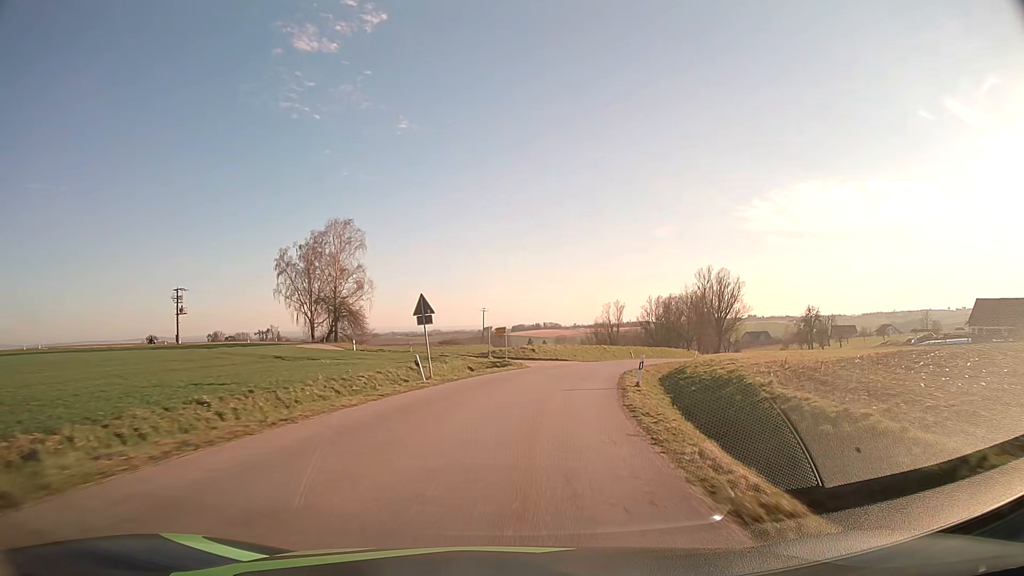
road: tertiary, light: Day
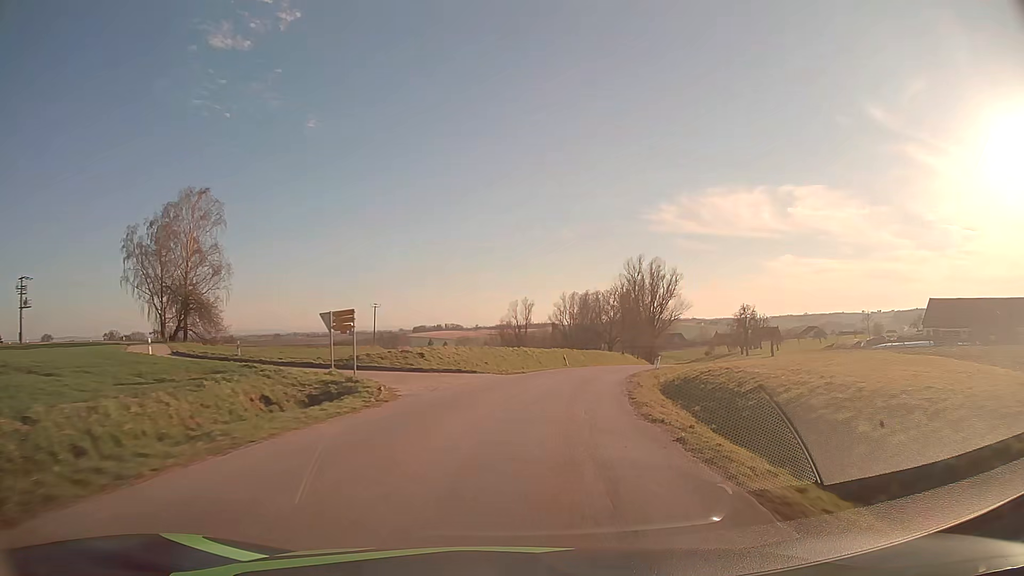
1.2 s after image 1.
(+1.5, +21.8) m; +8°
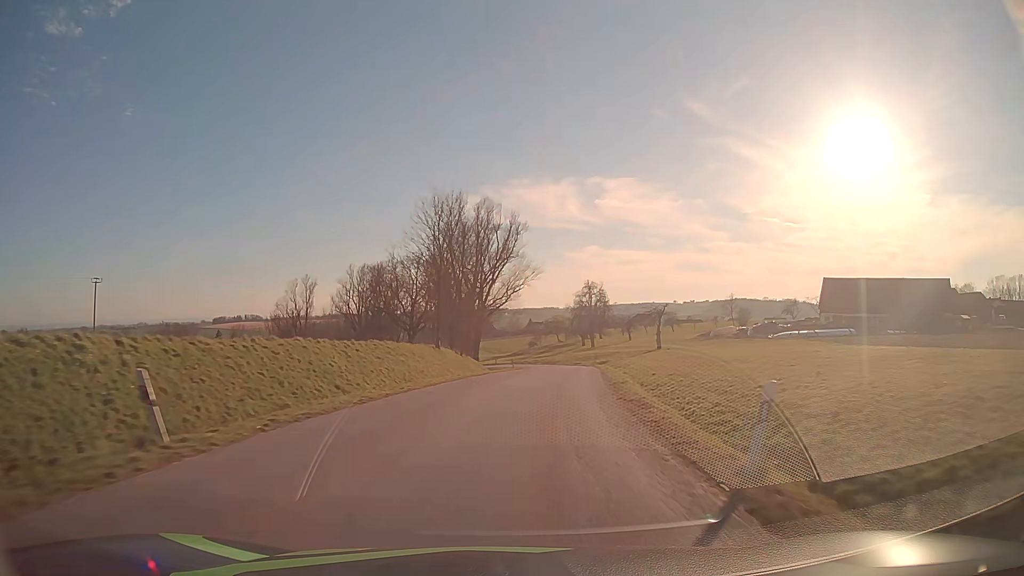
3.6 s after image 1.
(+6.5, +42.8) m; +18°
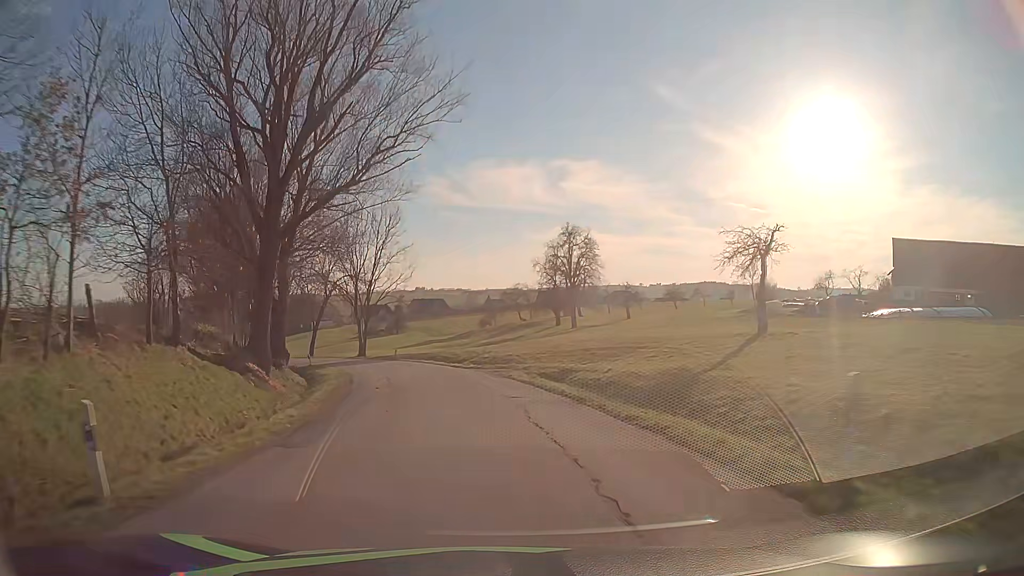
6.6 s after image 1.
(+4.0, +51.6) m; +4°
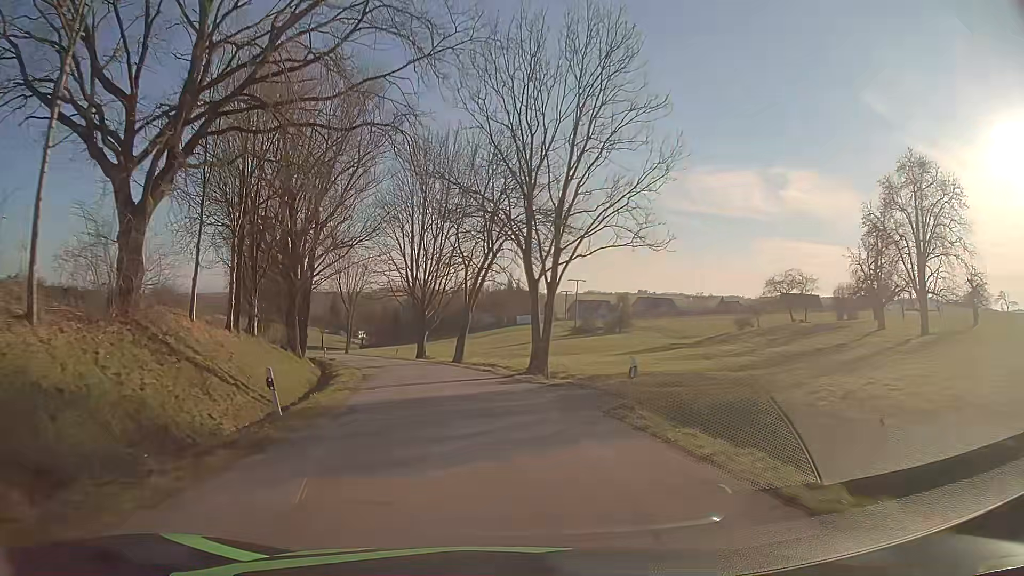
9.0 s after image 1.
(-6.6, +40.2) m; -19°
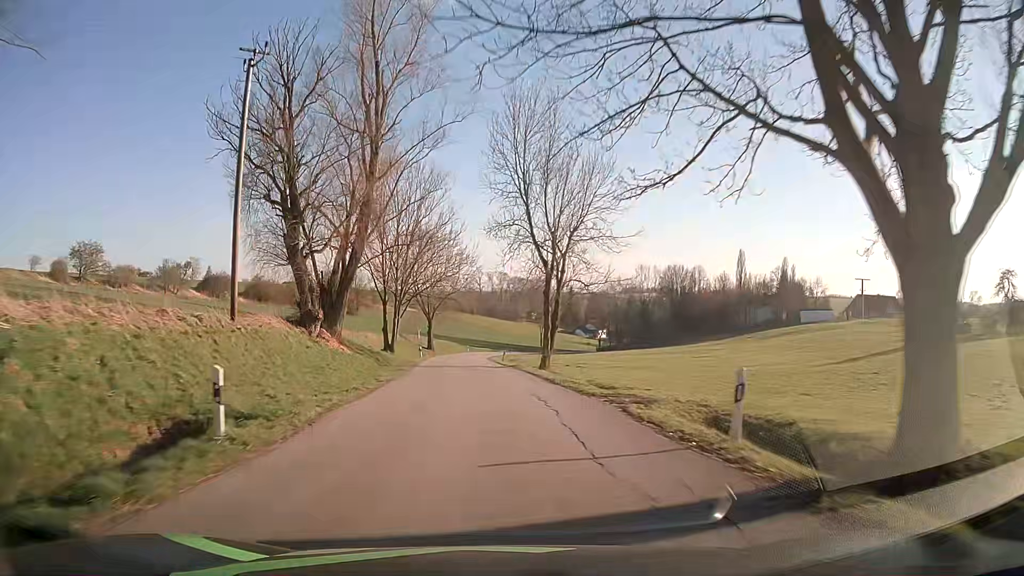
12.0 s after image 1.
(-9.6, +52.9) m; -20°
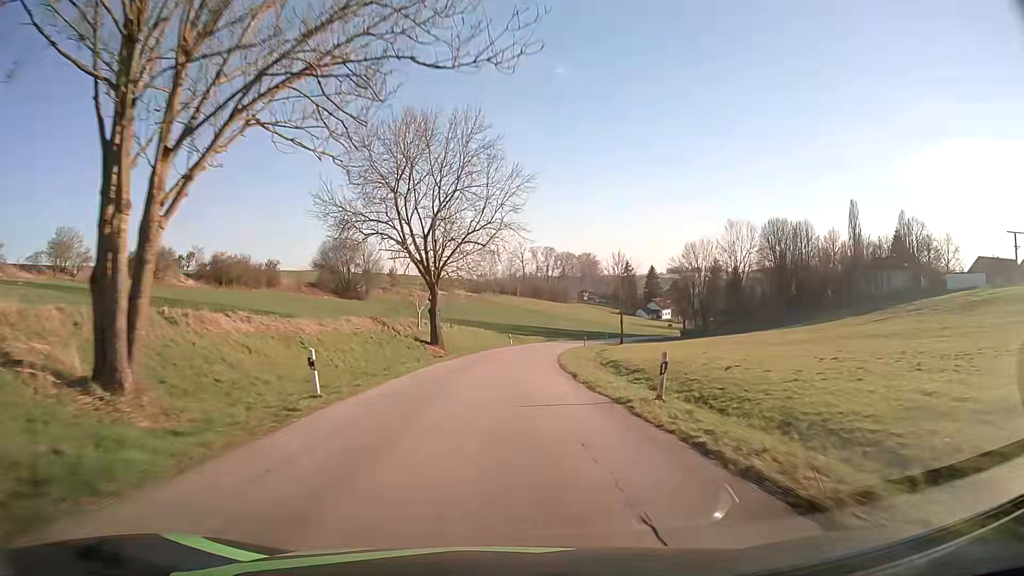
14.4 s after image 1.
(-2.8, +45.0) m; -4°
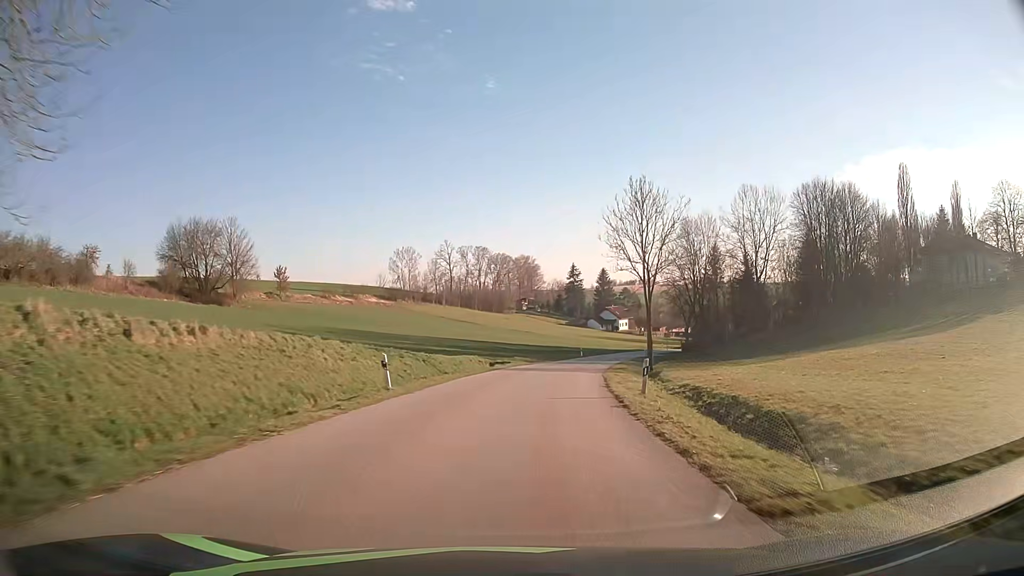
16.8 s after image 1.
(+1.3, +45.6) m; +5°
(0, +10) (+1, +20) (+2, +30) (+4, +40) (+6, +50) (+9, +59) (+11, +69) (+15, +78) (+18, +88) (+22, +97) m
